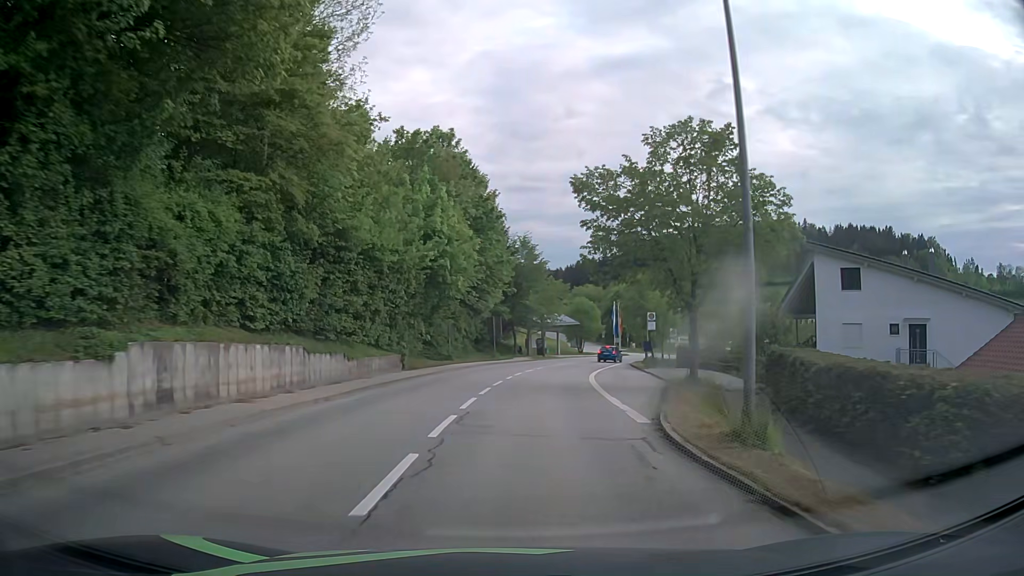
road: tertiary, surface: asphalt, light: Day
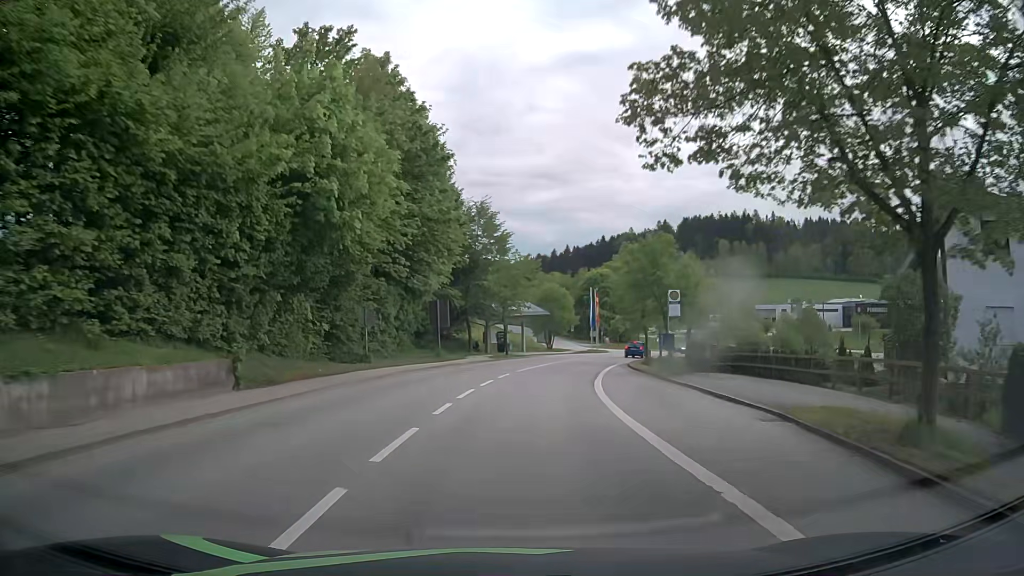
(+0.6, +15.7) m; +4°
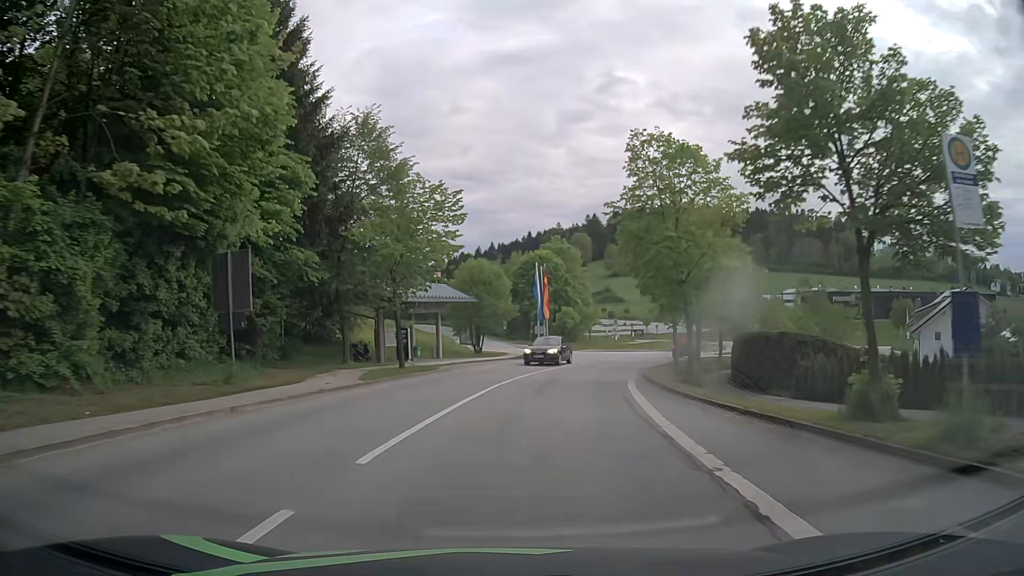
(+1.0, +23.1) m; +6°
